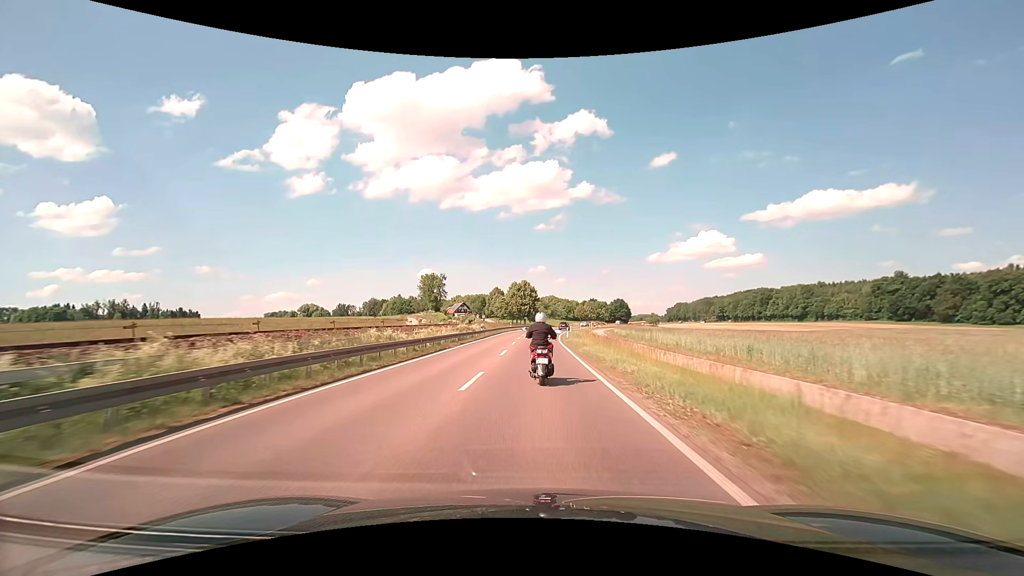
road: secondary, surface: asphalt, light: Day
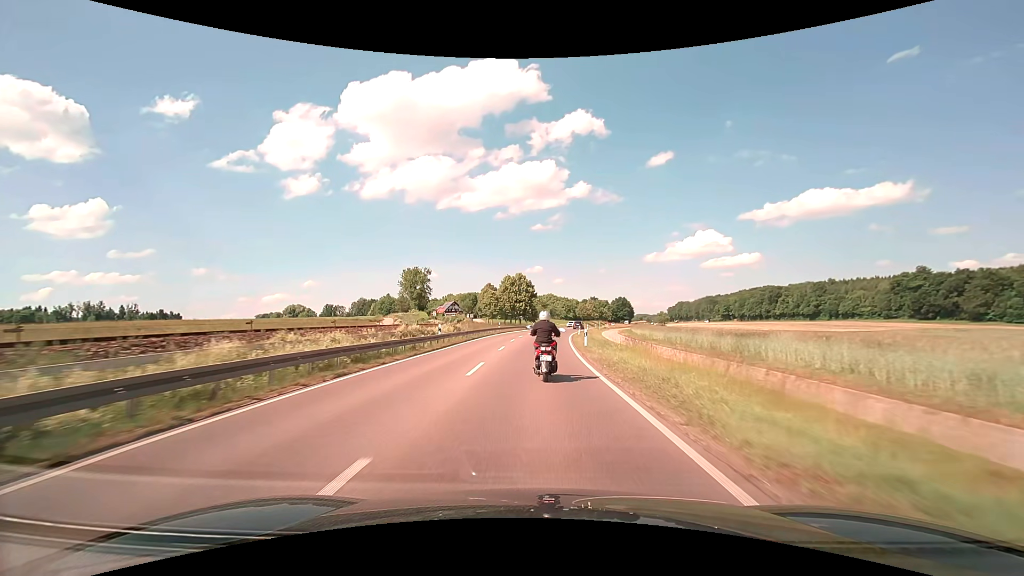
(0.0, +21.5) m; 0°
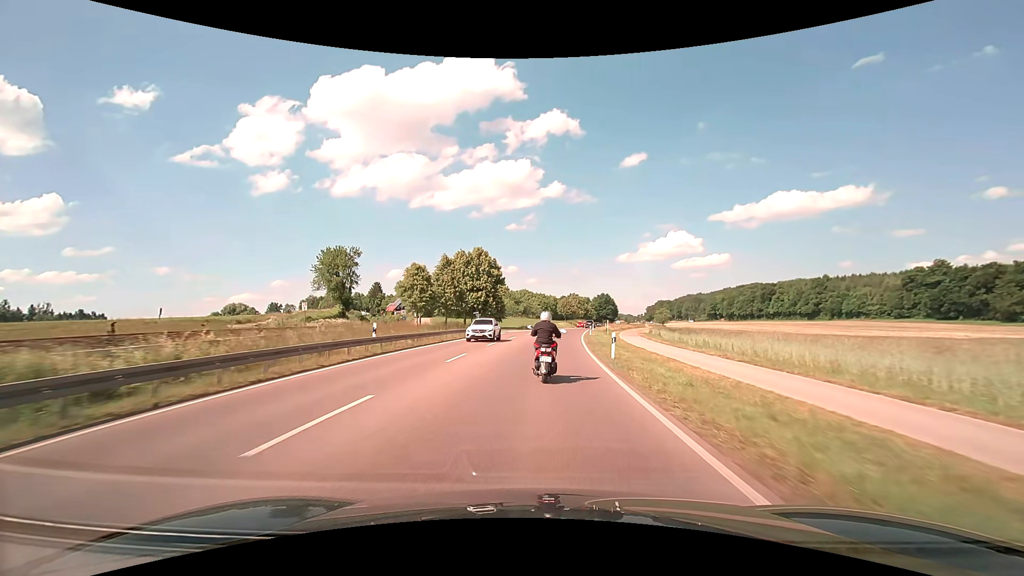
(+1.0, +43.5) m; +3°
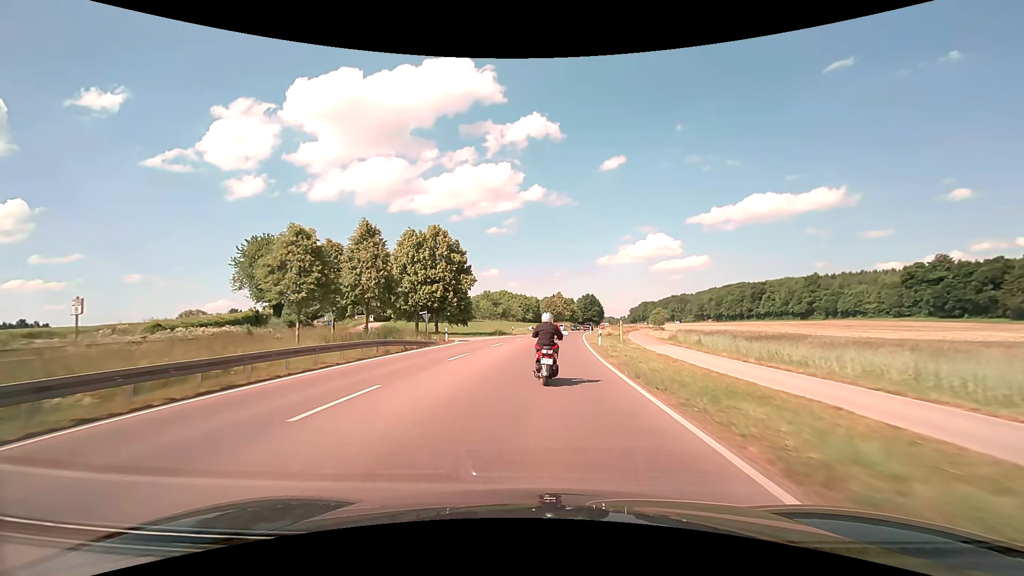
(+0.4, +22.0) m; +2°
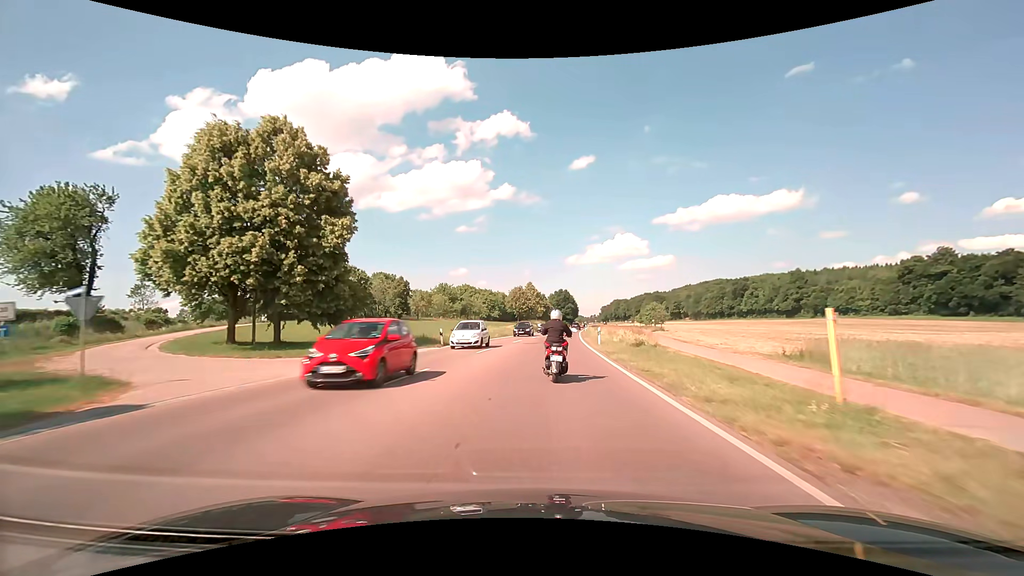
(+0.9, +32.2) m; +4°
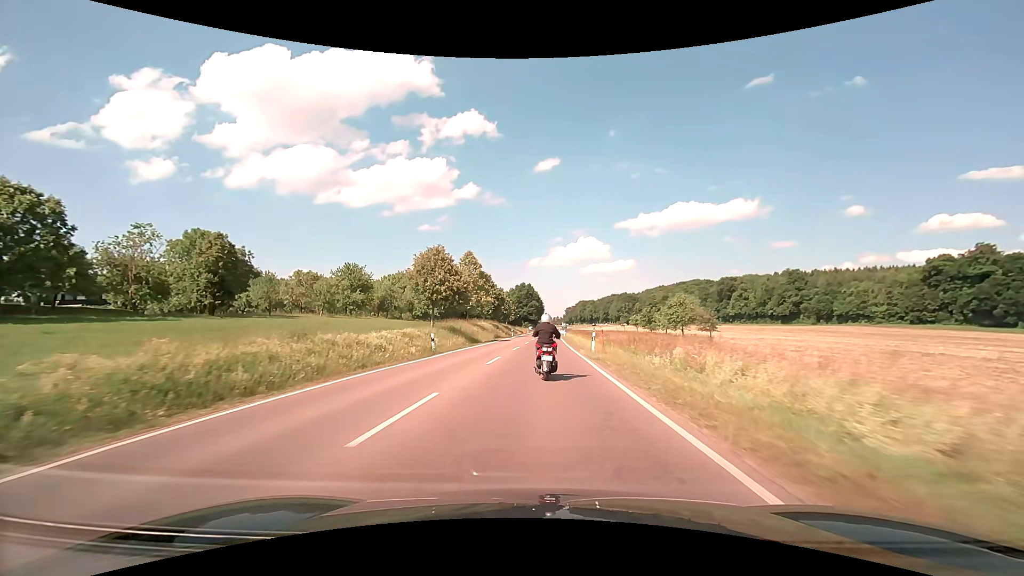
(+2.4, +52.3) m; +4°
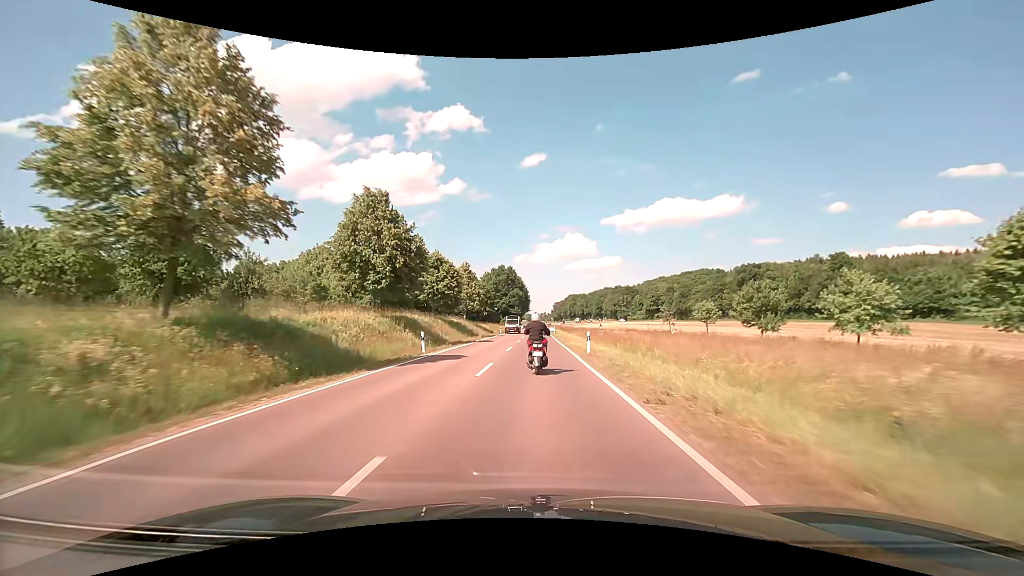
(+1.2, +52.6) m; +2°
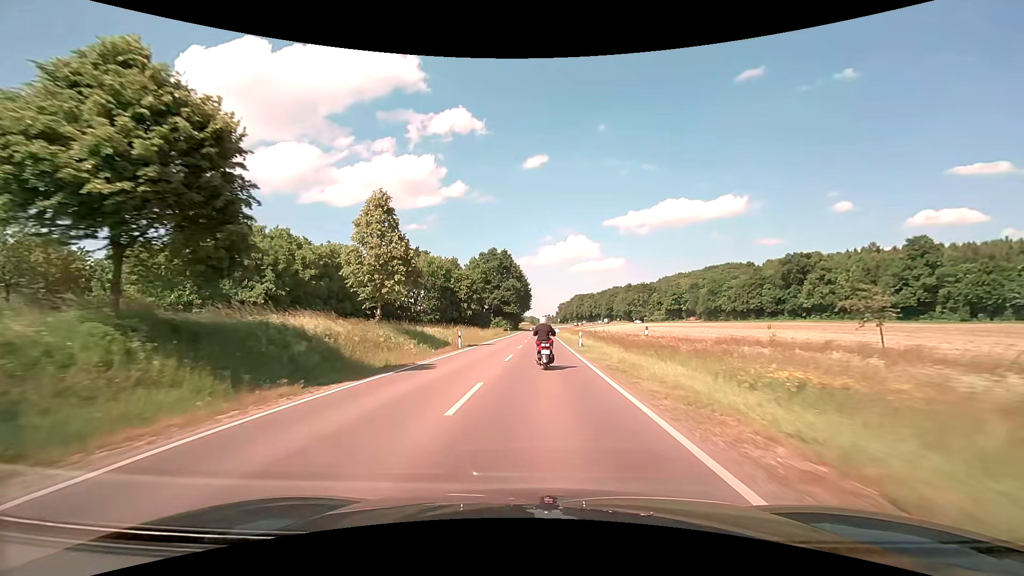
(0.0, +41.5) m; 0°
(0, +10) (0, +20) (0, +30) (0, +40) (0, +50) (+1, +60) (+1, +70) (+1, +80) (+1, +90) (+1, +100) m
